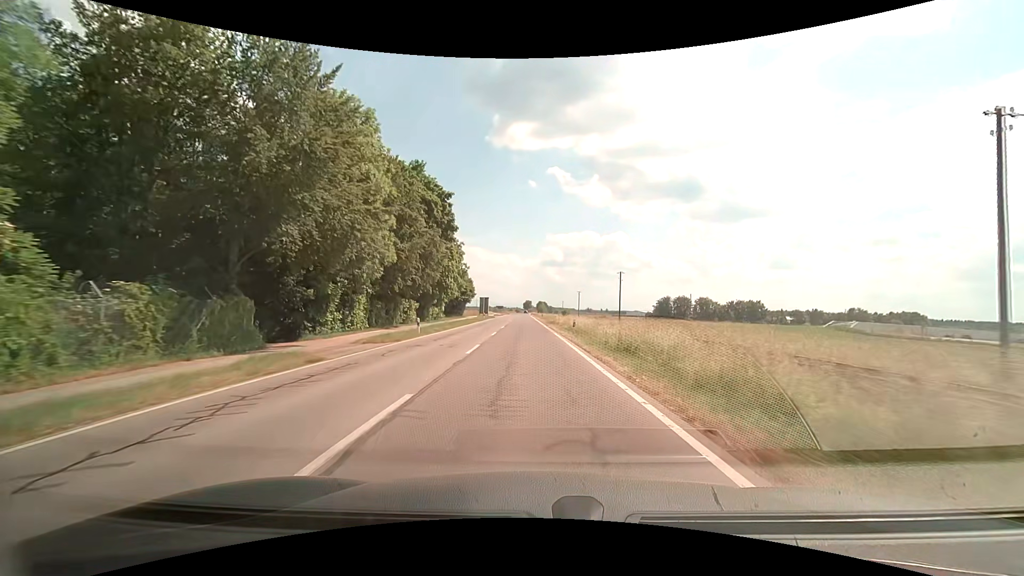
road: secondary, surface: asphalt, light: Day
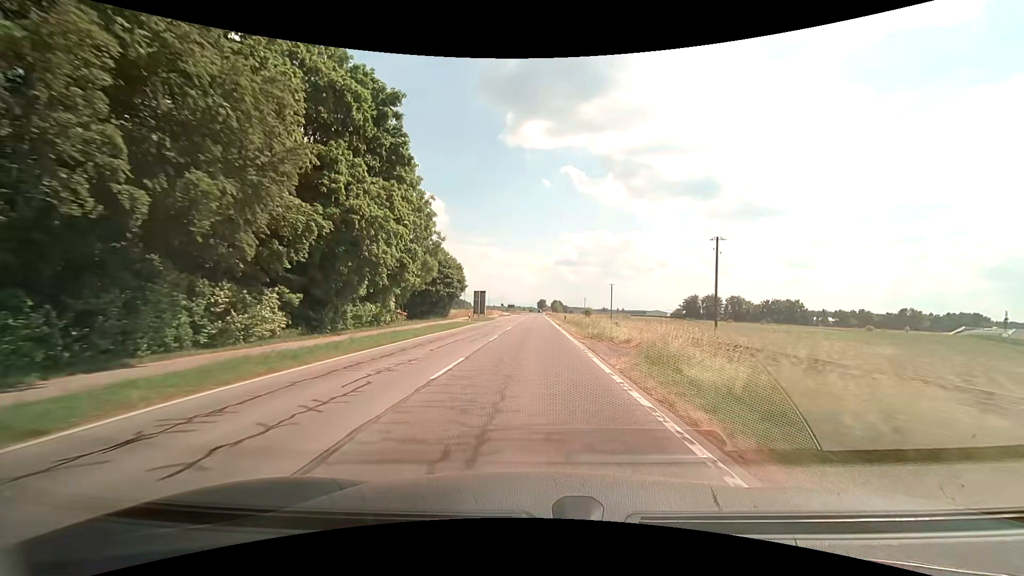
(-0.5, +30.1) m; -2°
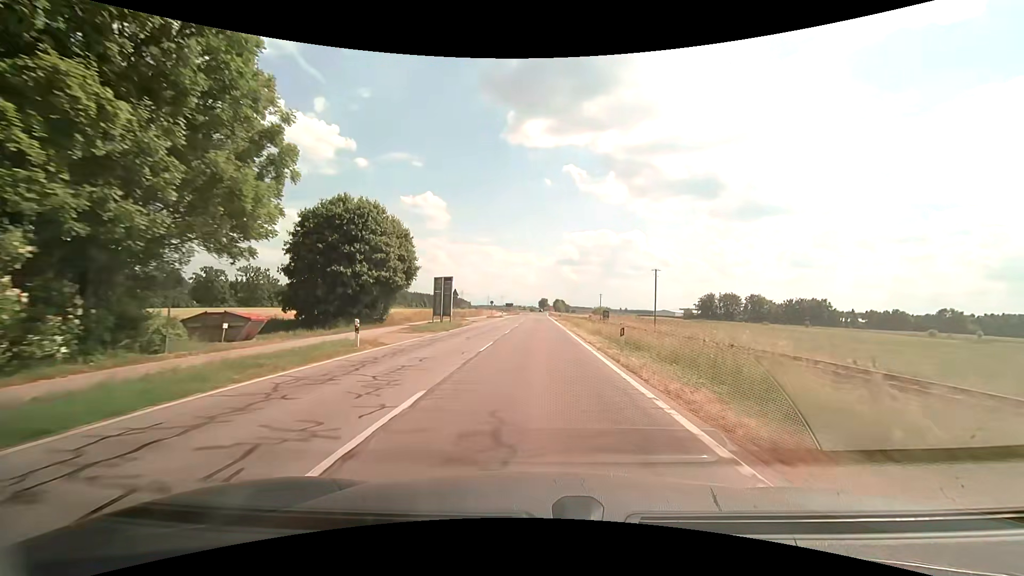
(-0.1, +29.7) m; 0°
(0, +10) (0, +20) (0, +30) (0, +40) (0, +50) (0, +60) (0, +70) (+1, +80) (+1, +90) (0, +100) m
